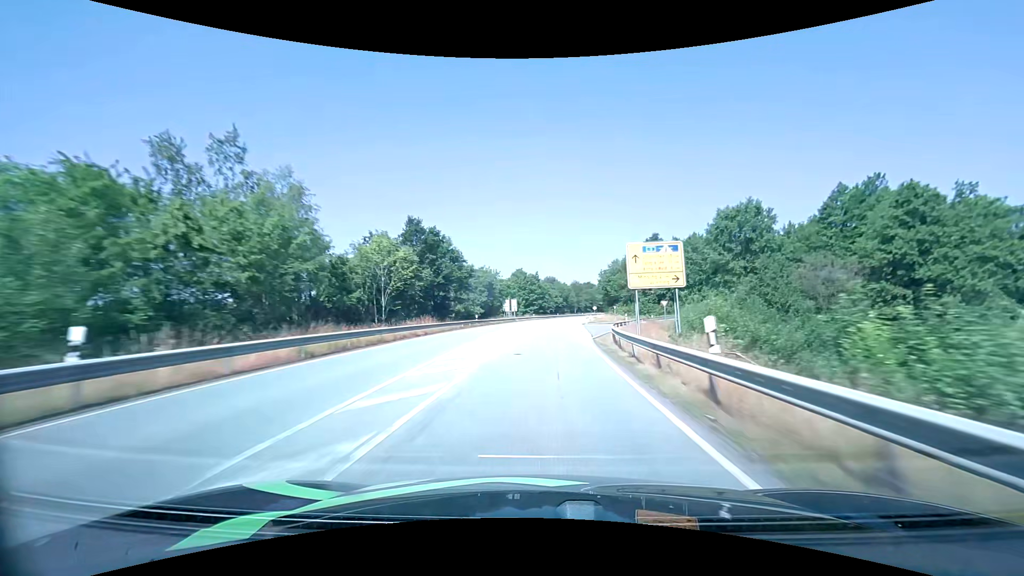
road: primary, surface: asphalt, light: Day
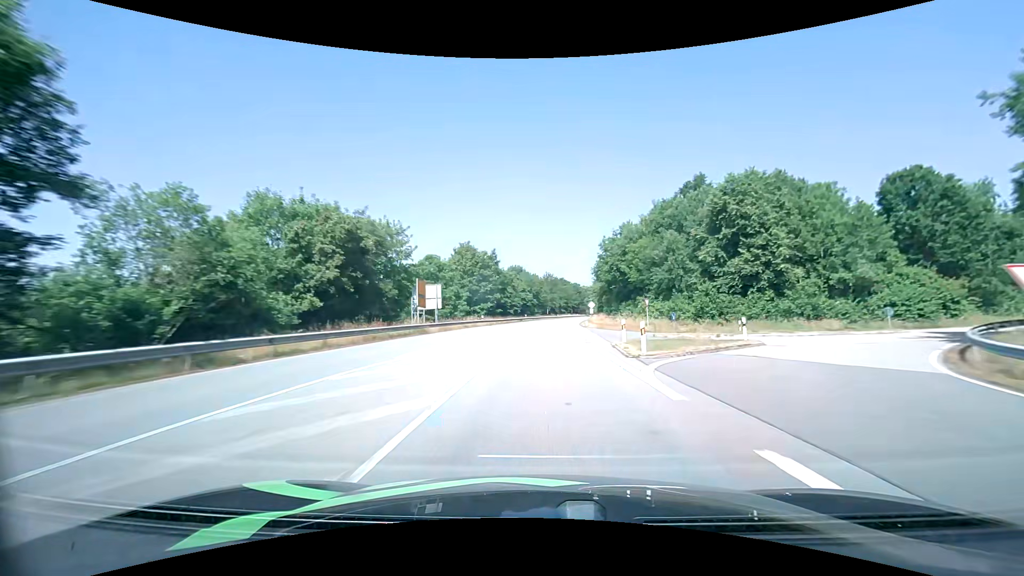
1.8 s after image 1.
(+1.9, +50.8) m; +4°
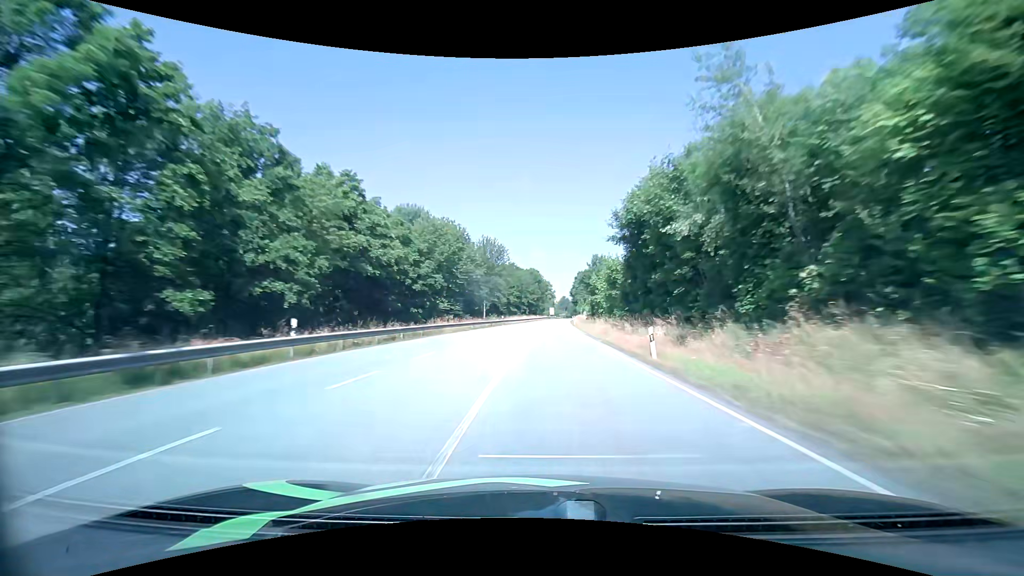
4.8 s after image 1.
(+3.9, +83.6) m; +6°
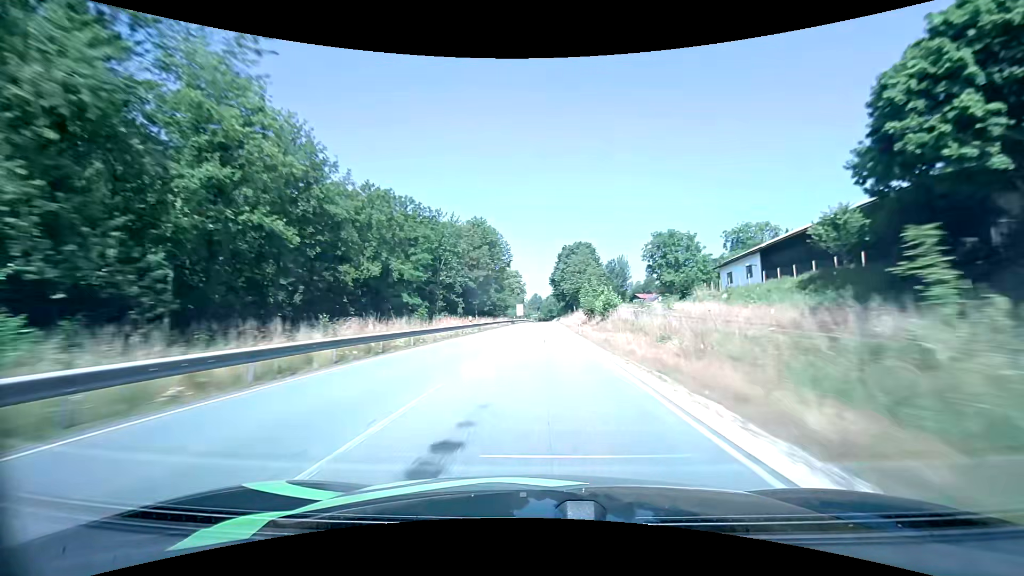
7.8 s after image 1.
(+2.7, +81.6) m; +3°
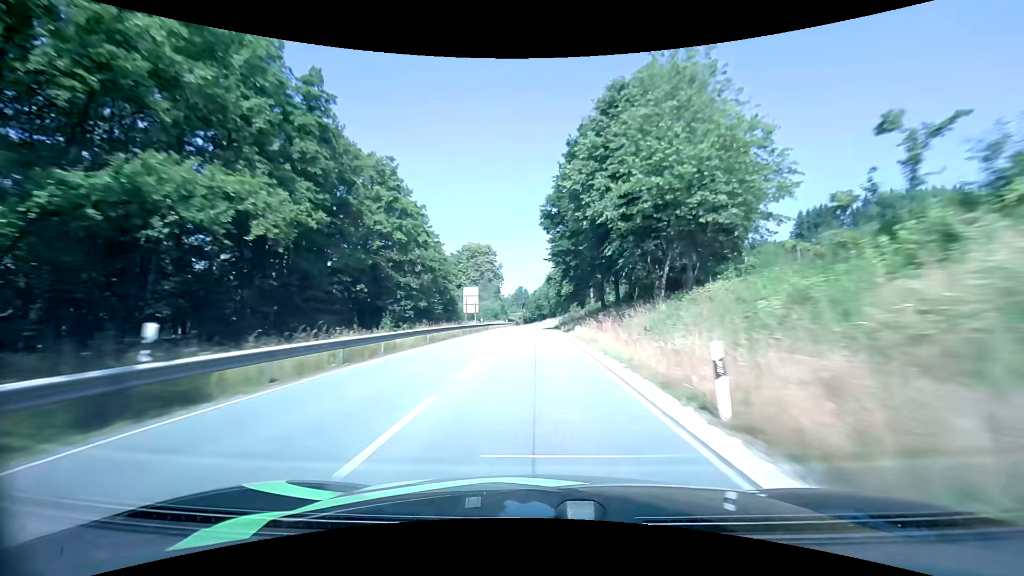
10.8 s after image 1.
(+1.6, +79.8) m; +2°
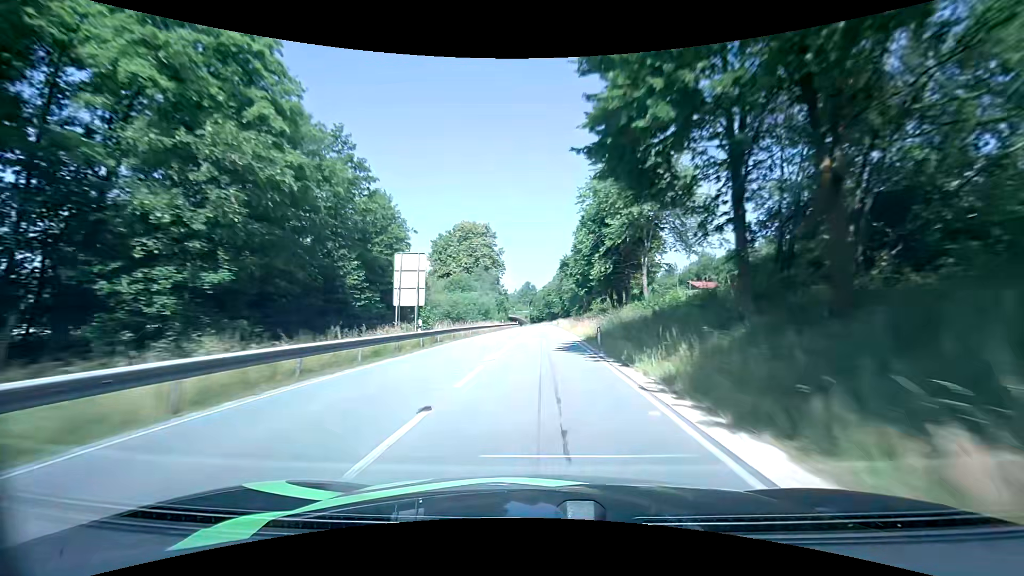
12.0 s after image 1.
(-0.2, +31.1) m; -1°
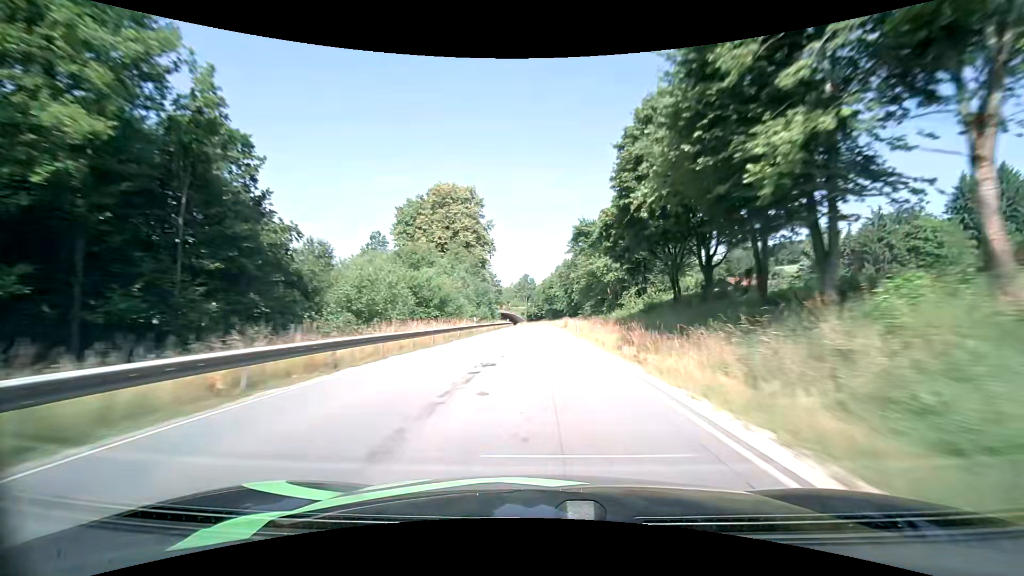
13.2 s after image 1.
(-0.2, +30.6) m; 0°
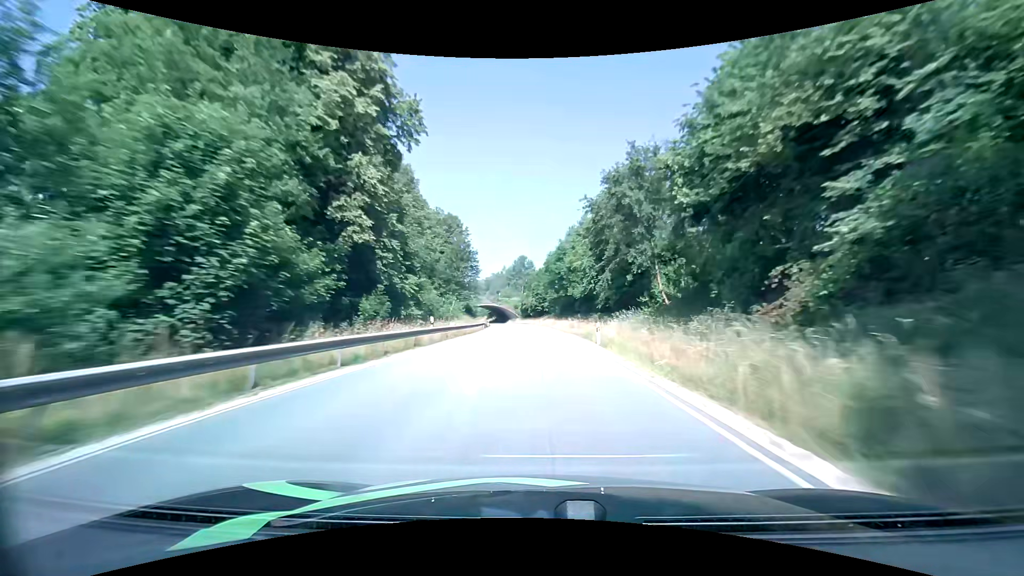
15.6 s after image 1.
(+0.1, +60.2) m; 0°
(0, +10) (0, +20) (0, +30) (0, +40) (-1, +50) (-1, +60) (-1, +70) (-2, +80) (-3, +90) (-4, +100) m
